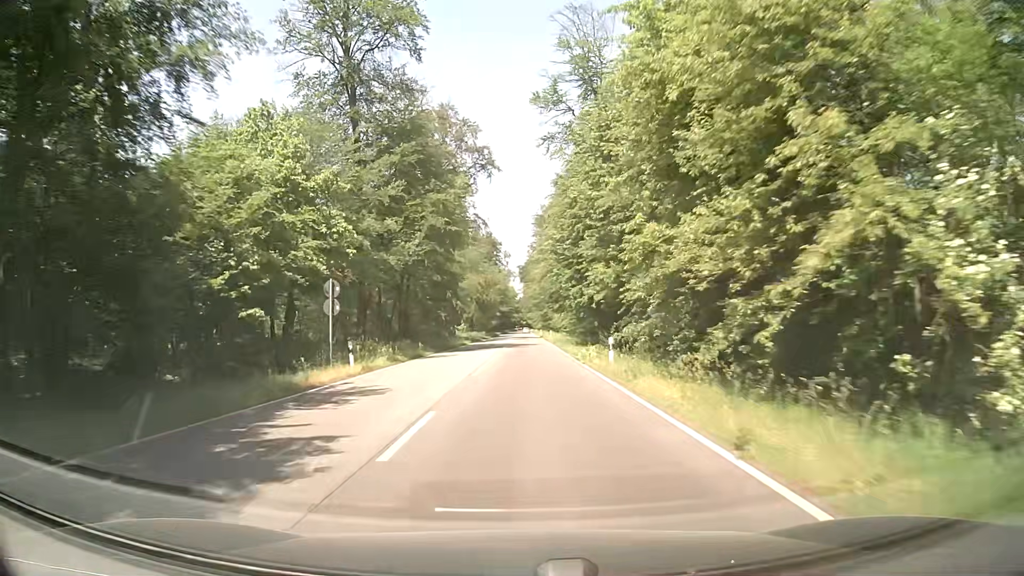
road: secondary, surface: asphalt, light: Day
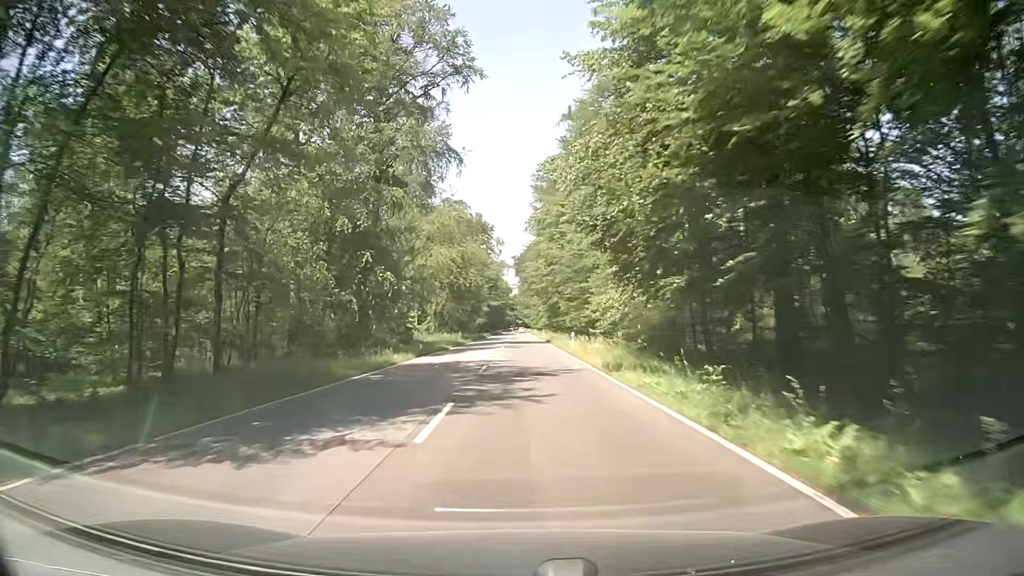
(-0.1, +34.9) m; 0°
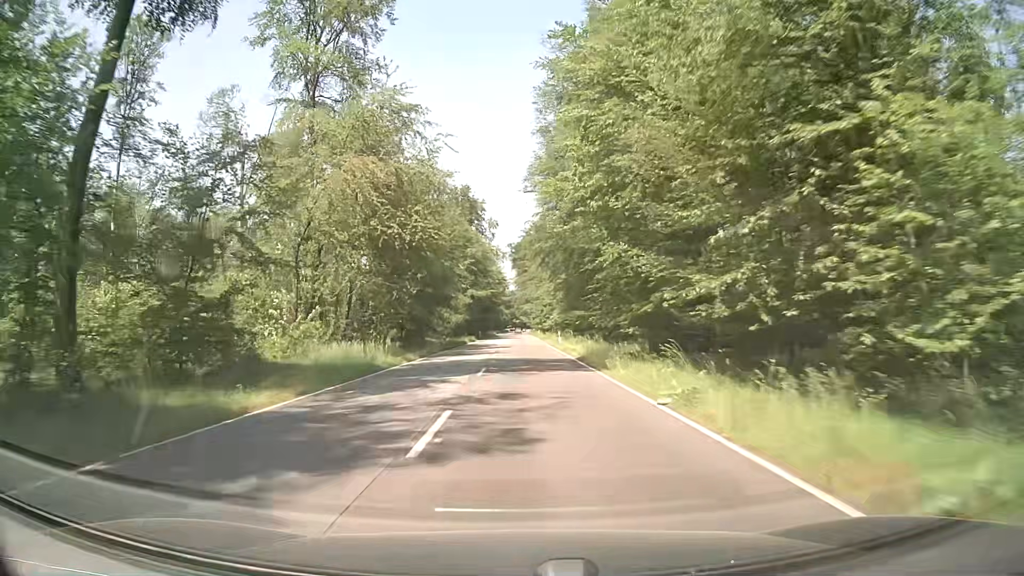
(+0.1, +36.9) m; 0°
(0, +10) (0, +20) (0, +30) (0, +40) (0, +50) (0, +60) (0, +70) (0, +80) (0, +90) (0, +100) m
